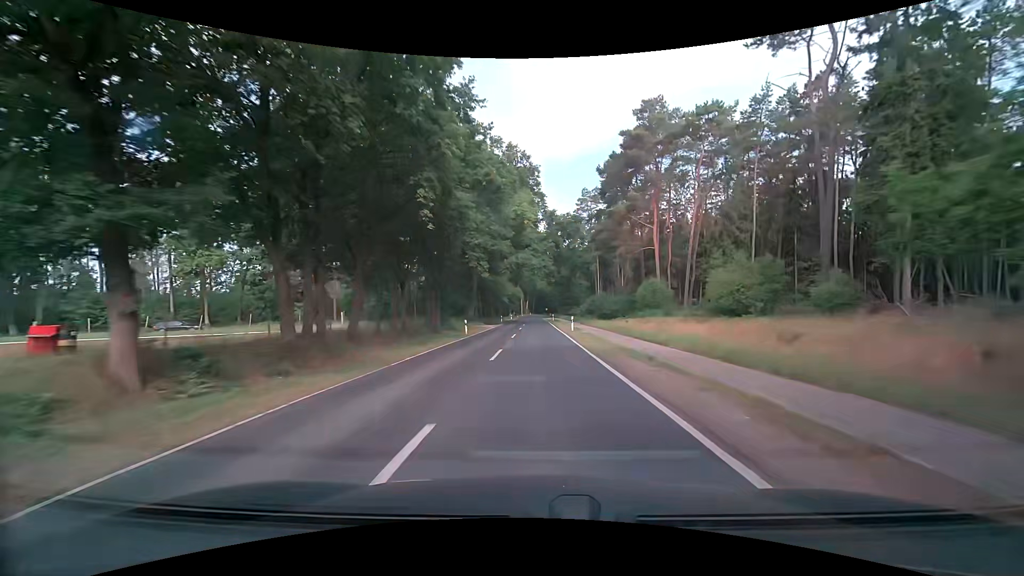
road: secondary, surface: asphalt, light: Day
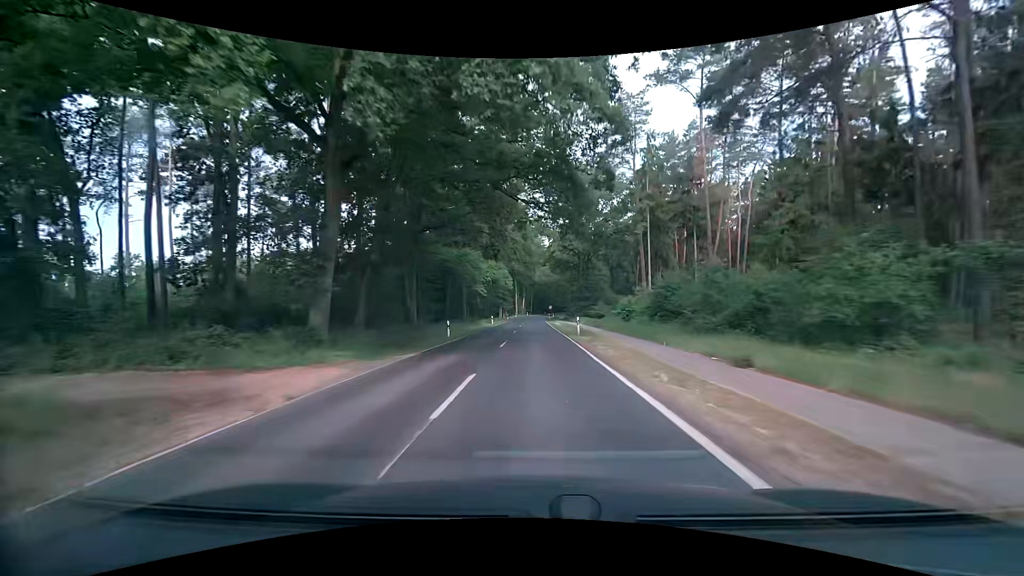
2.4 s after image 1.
(+0.6, +44.6) m; 0°
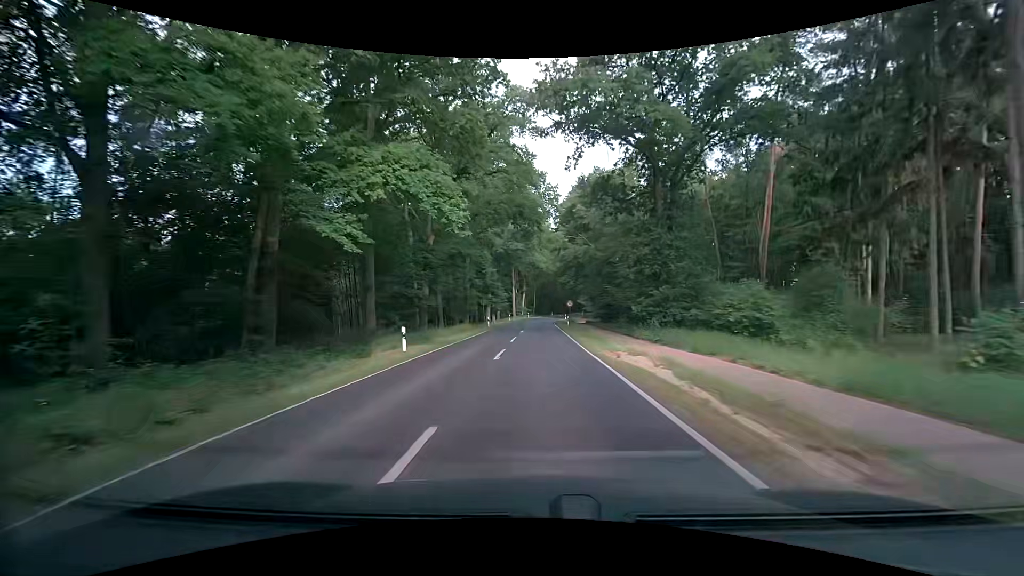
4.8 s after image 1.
(+0.3, +43.0) m; 0°
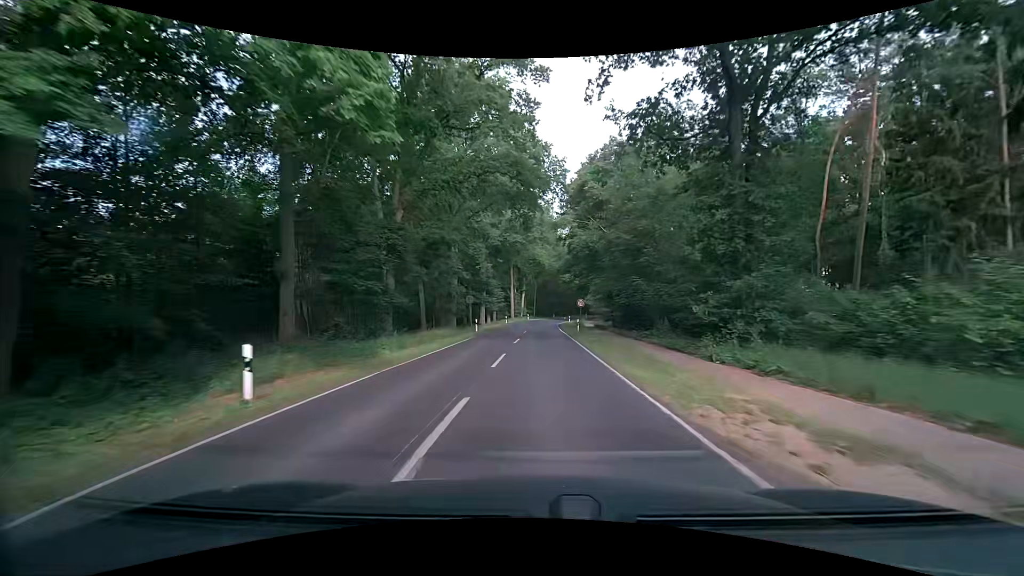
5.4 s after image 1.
(+0.1, +10.4) m; 0°
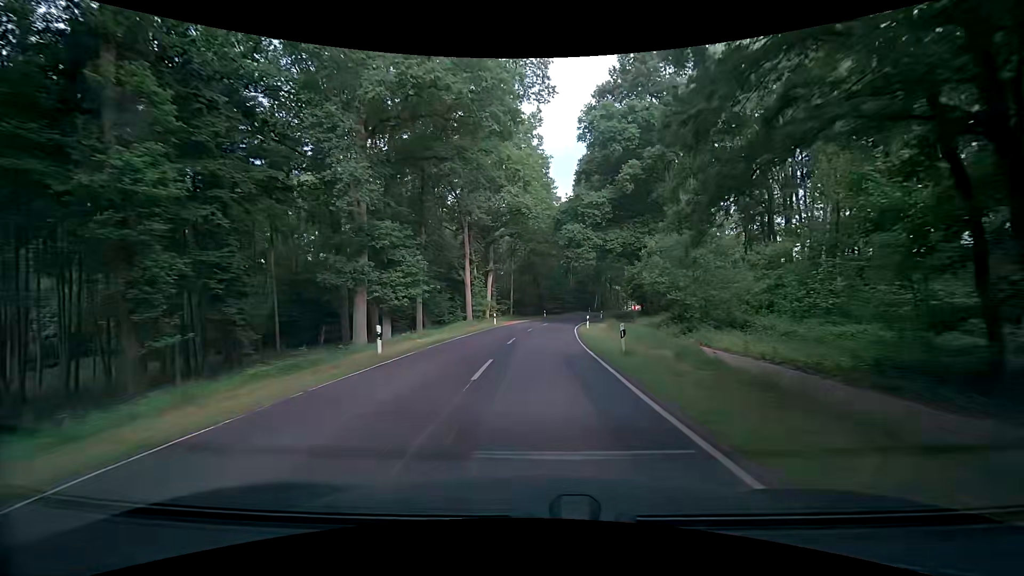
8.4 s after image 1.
(+0.6, +51.0) m; +2°
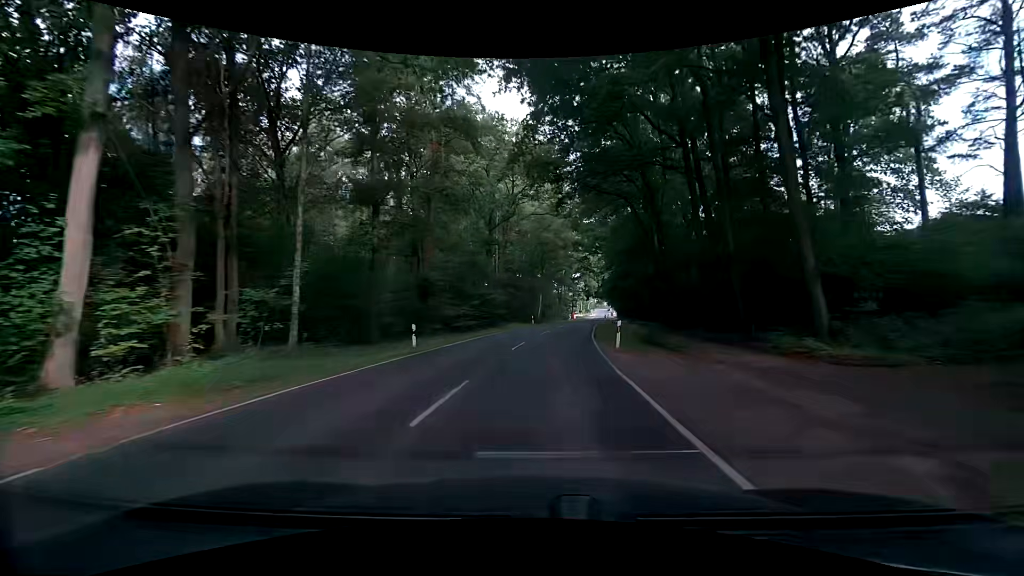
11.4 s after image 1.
(+2.9, +50.7) m; +7°
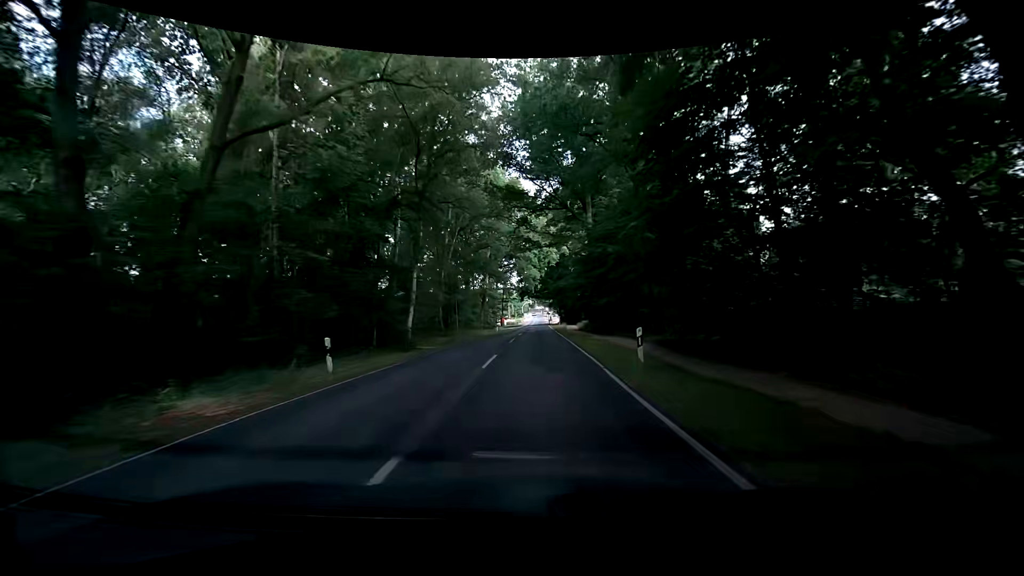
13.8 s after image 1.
(+3.8, +41.2) m; +9°
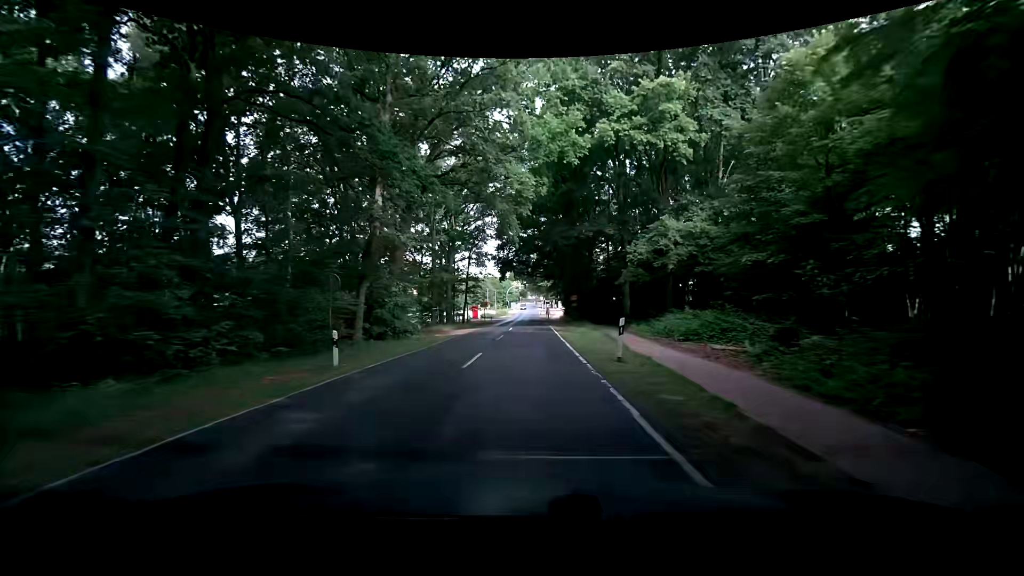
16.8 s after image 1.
(+0.8, +49.3) m; +1°
